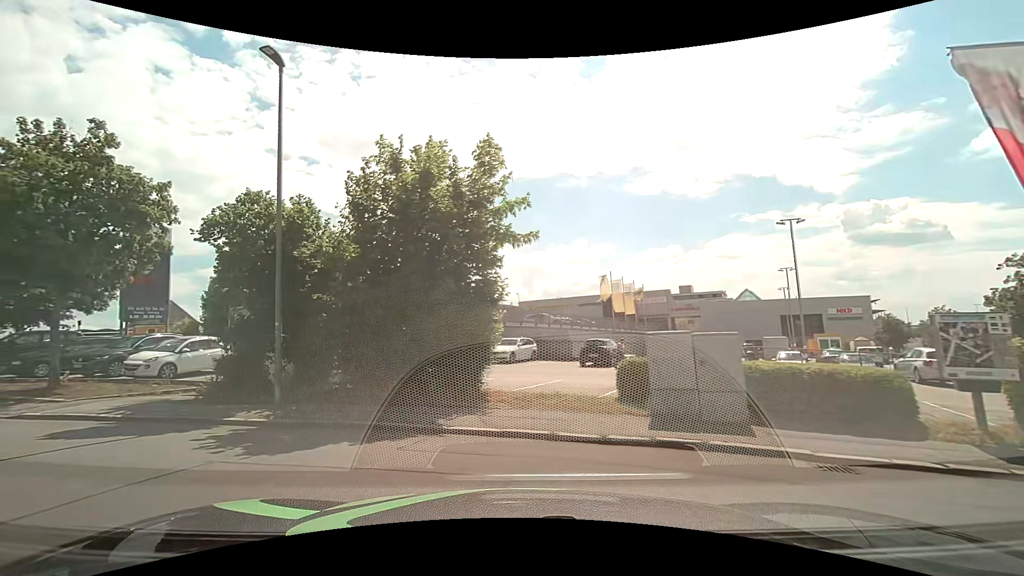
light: Day
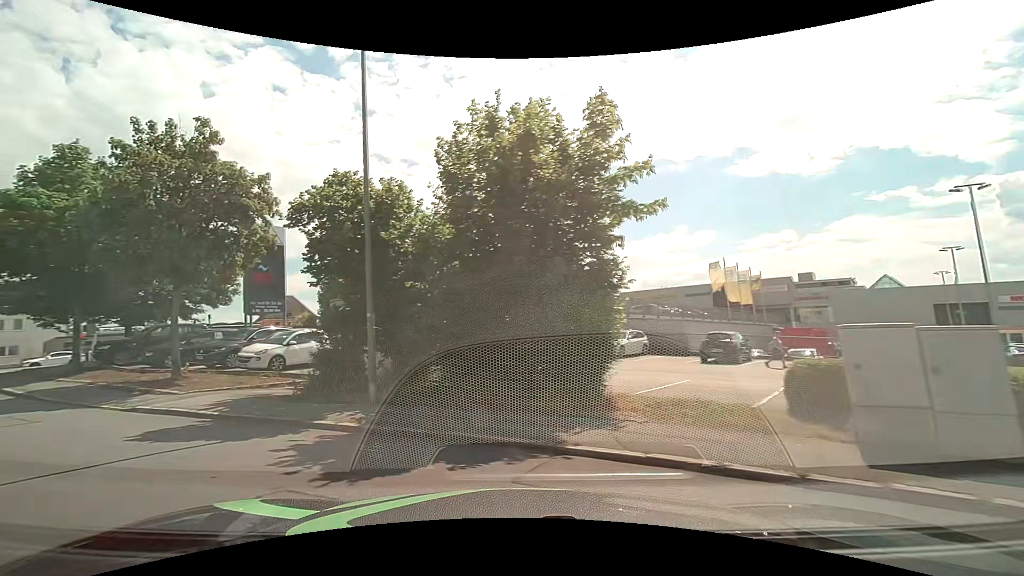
(-0.2, +2.0) m; -12°
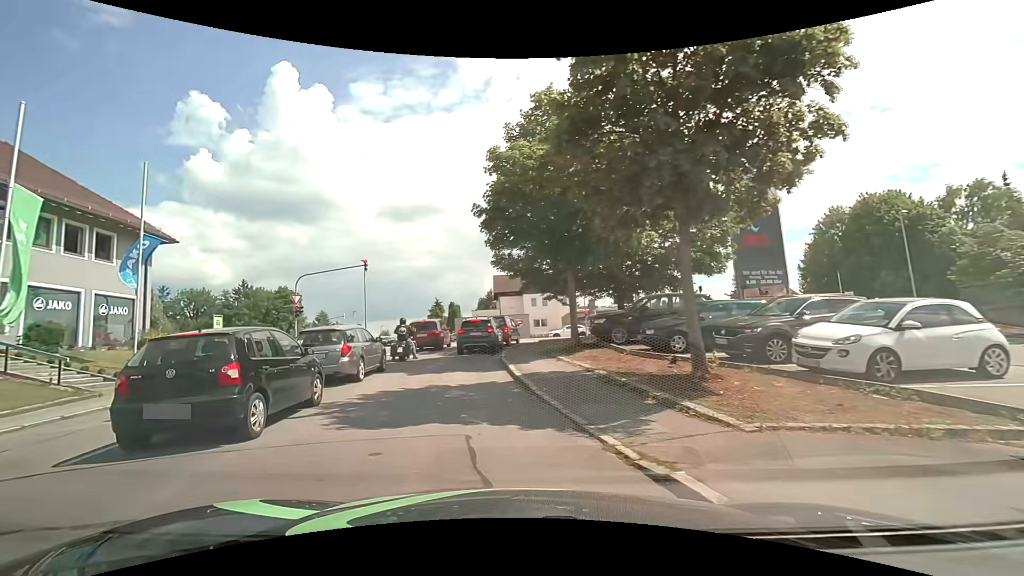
(-4.8, +8.4) m; -49°
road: residential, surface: asphalt
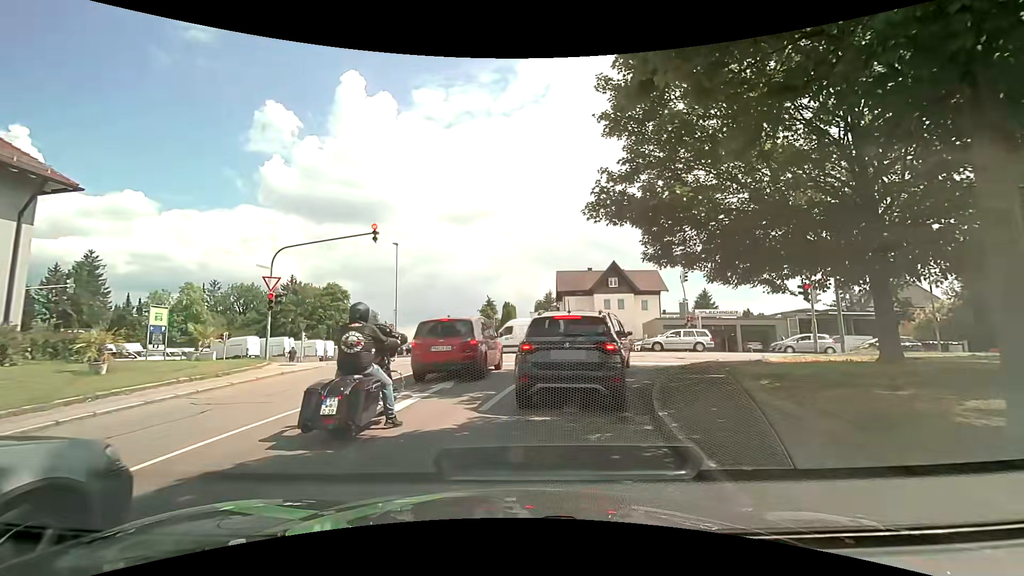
(-1.6, +13.2) m; -6°
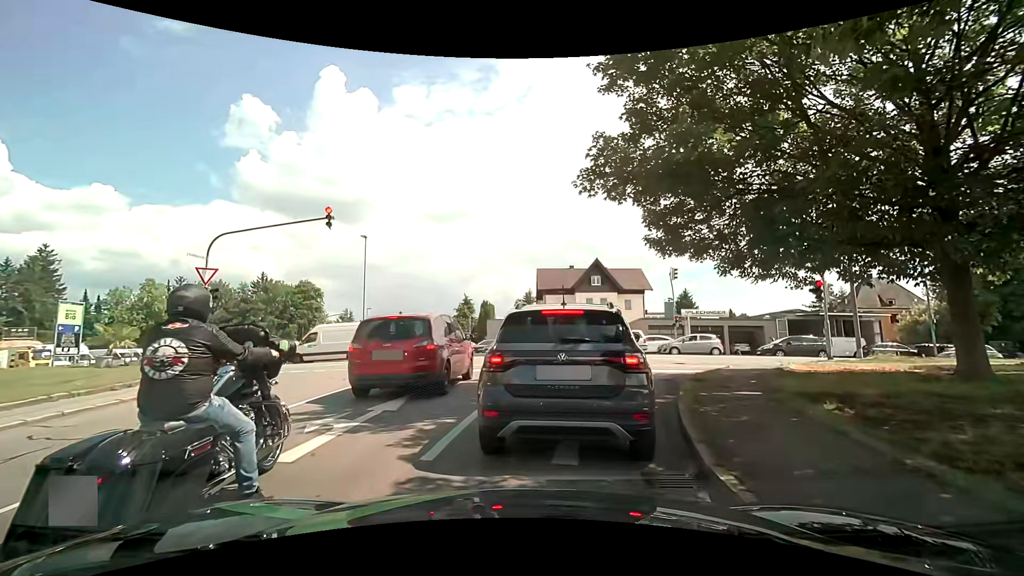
(0.0, +2.7) m; 0°
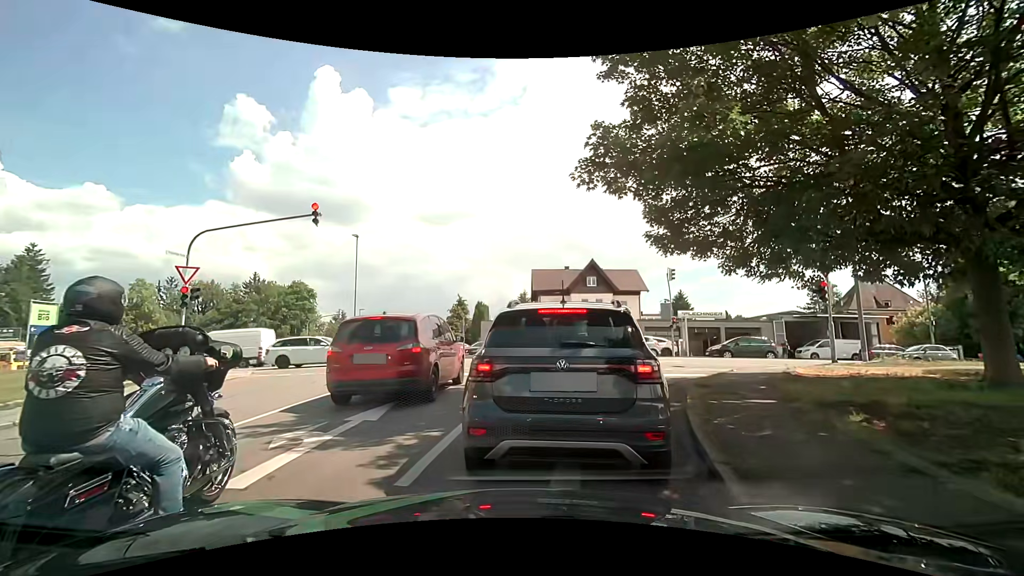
(0.0, +0.7) m; 0°
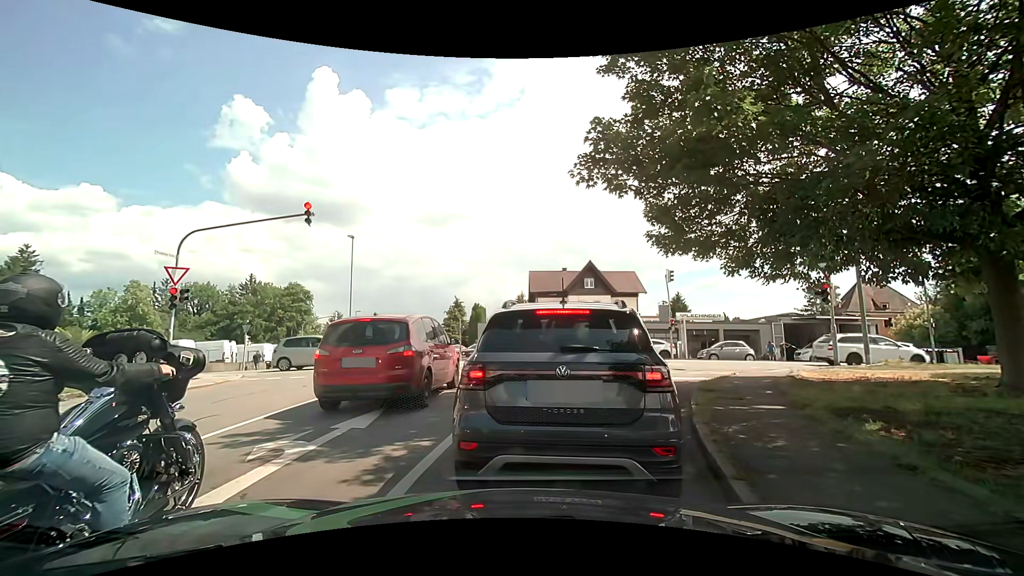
(0.0, +0.4) m; 0°
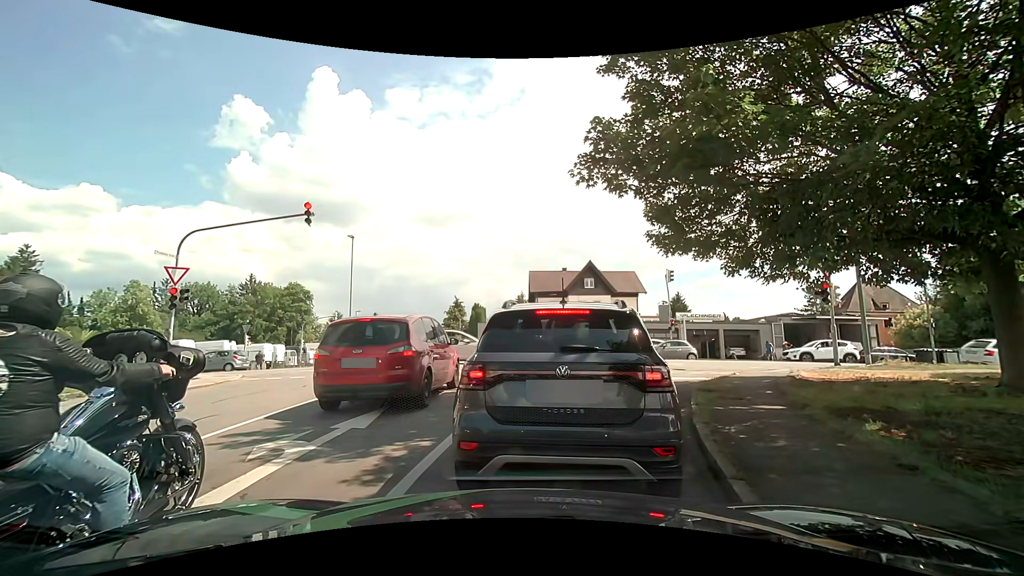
(0.0, 0.0) m; 0°
(+1, +10) (+5, +19) (+13, +24) (+23, +24) (+33, +24) (+43, +23) (+53, +22) (+63, +21) (+73, +20) (+83, +20) m
